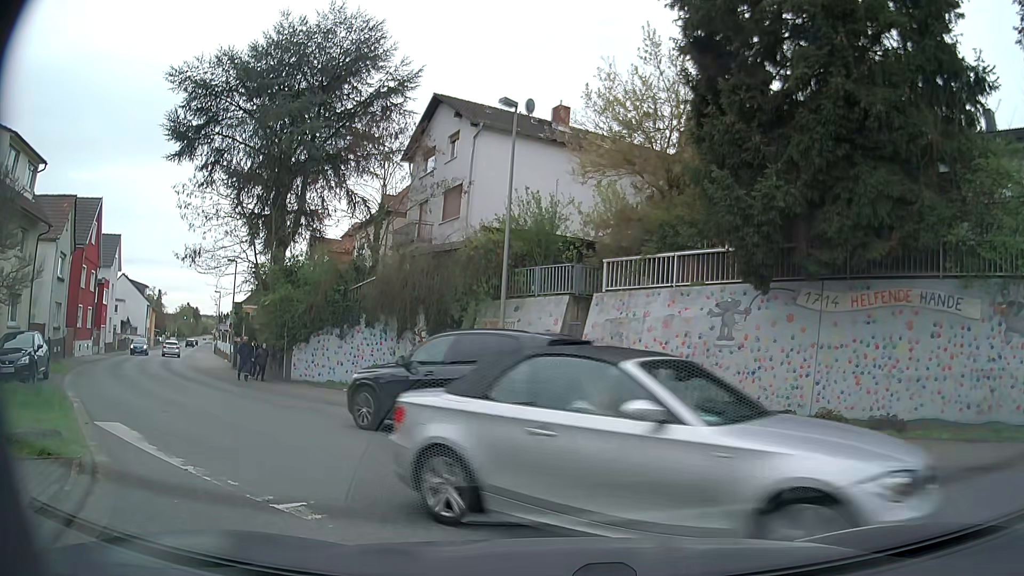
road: residential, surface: asphalt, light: Day
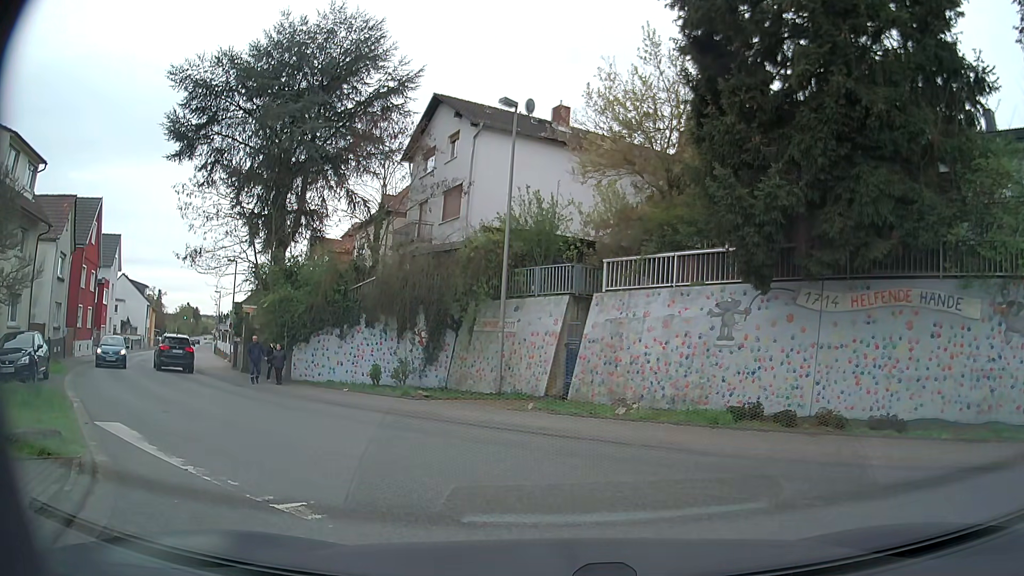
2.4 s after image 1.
(0.0, 0.0) m; 0°
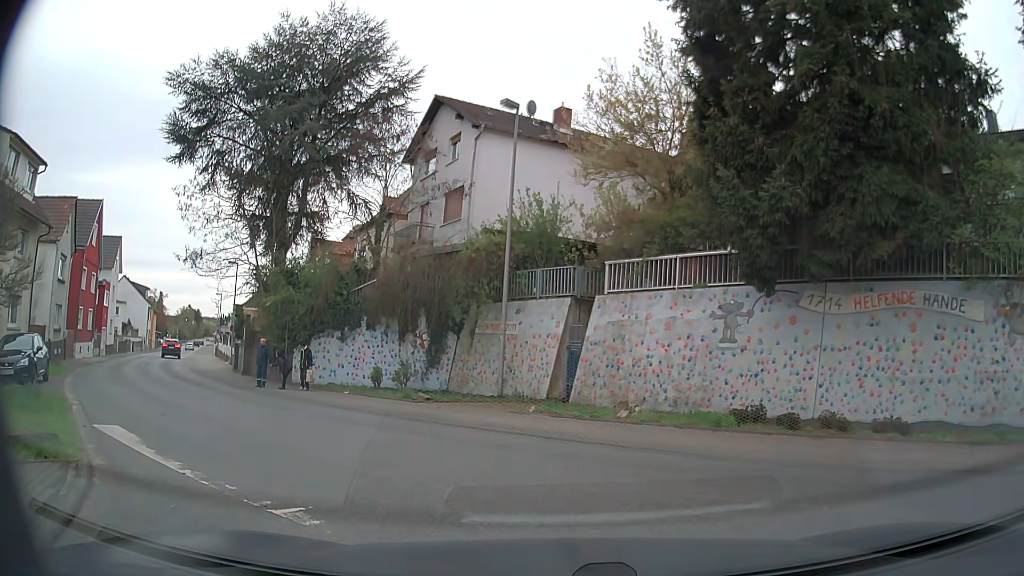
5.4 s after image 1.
(0.0, +0.1) m; 0°
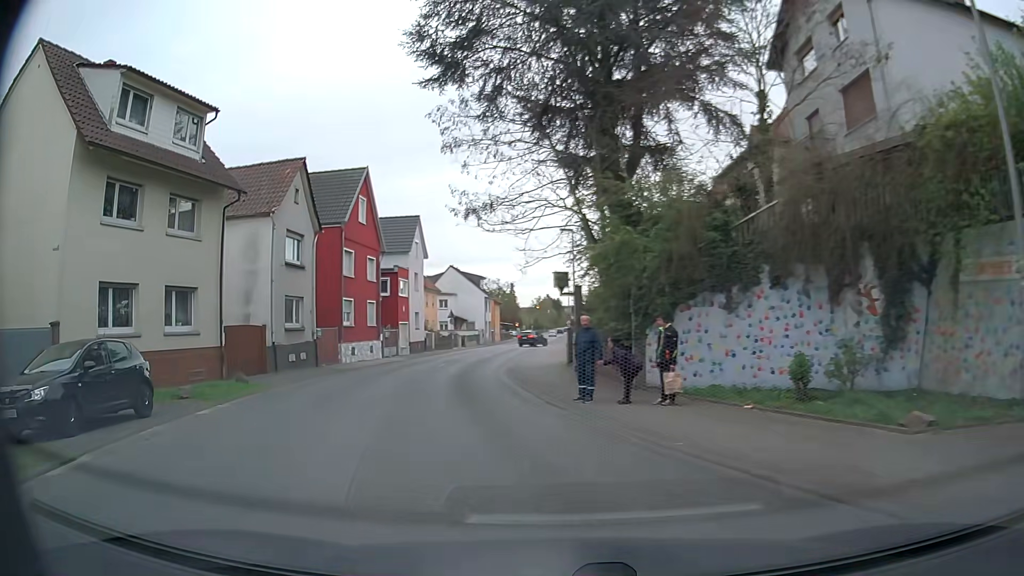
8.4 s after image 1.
(-2.5, +11.6) m; -29°
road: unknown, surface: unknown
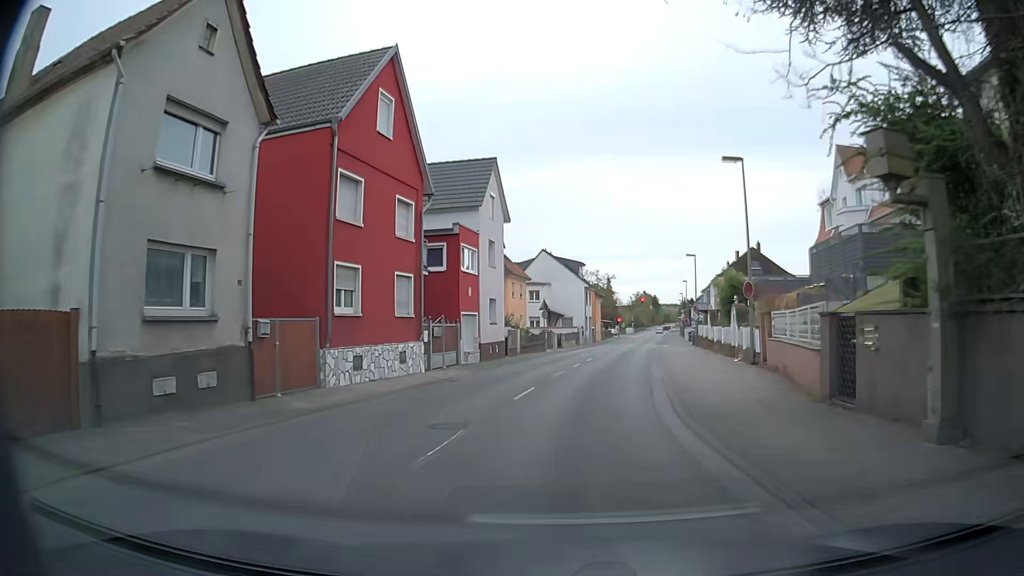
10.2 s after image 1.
(-2.5, +16.7) m; -10°
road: secondary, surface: asphalt
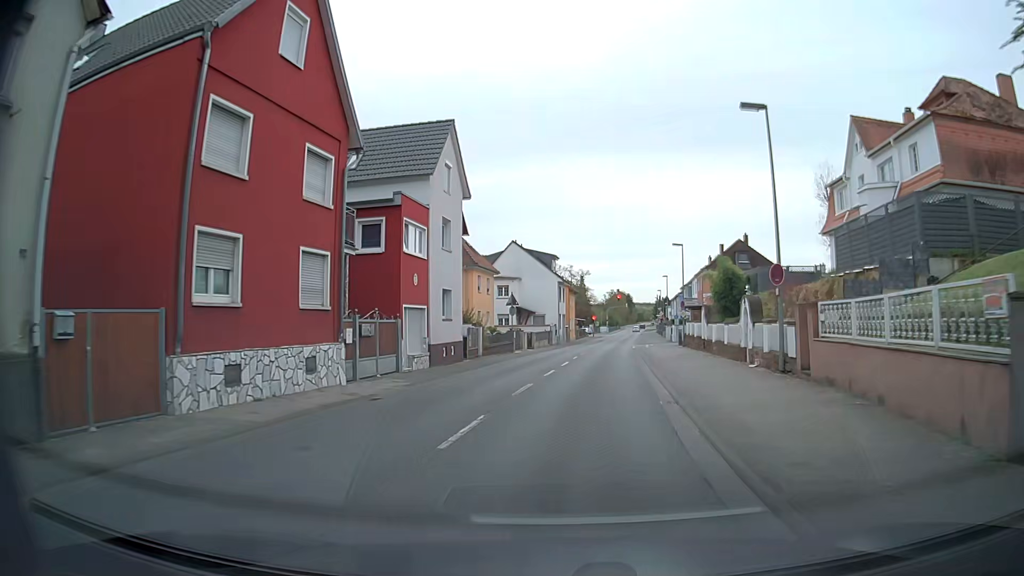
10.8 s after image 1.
(+0.2, +6.1) m; +2°
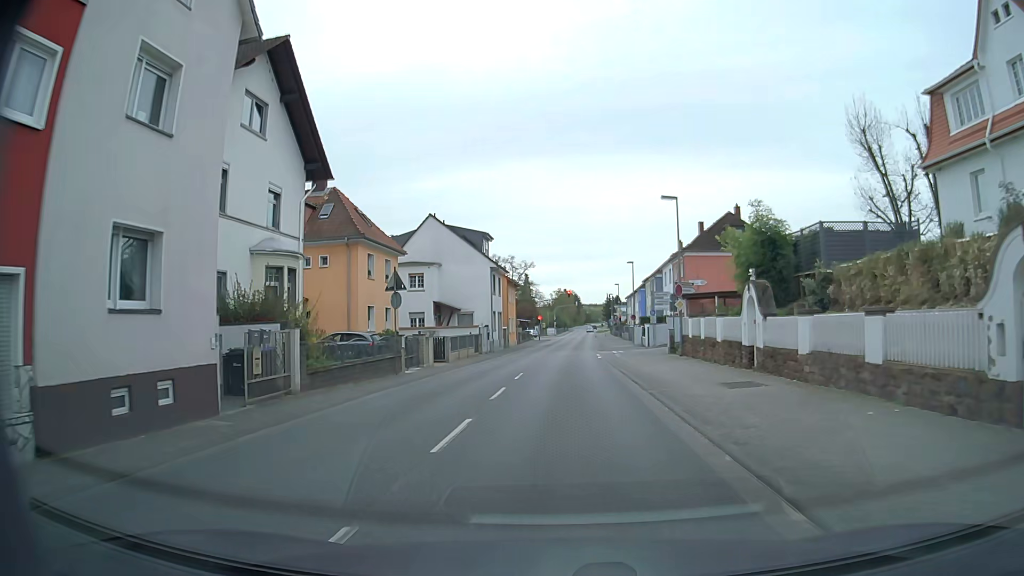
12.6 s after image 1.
(+1.1, +18.2) m; +5°
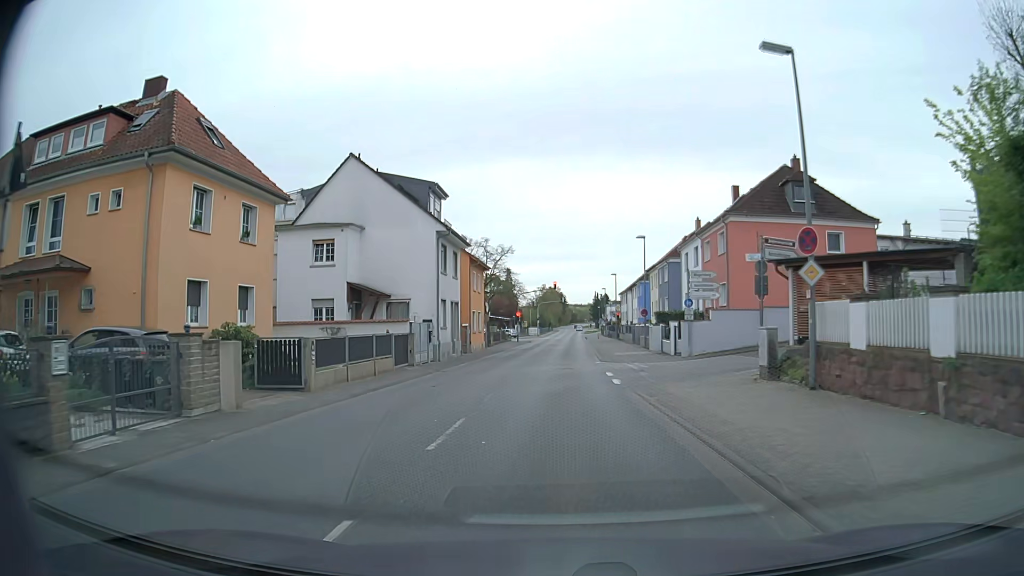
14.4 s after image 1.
(+0.4, +18.1) m; +1°
